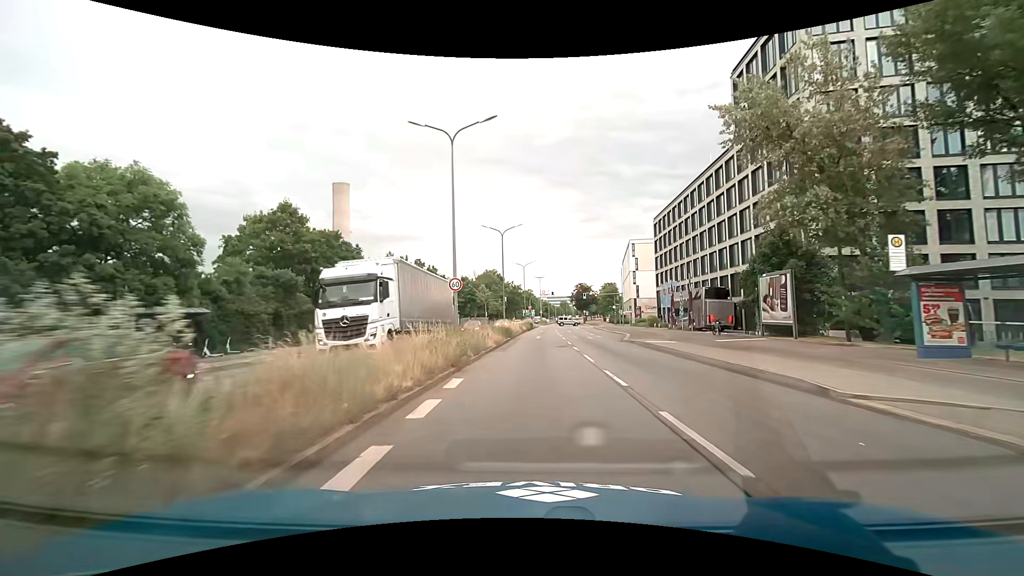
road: primary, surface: asphalt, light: Day
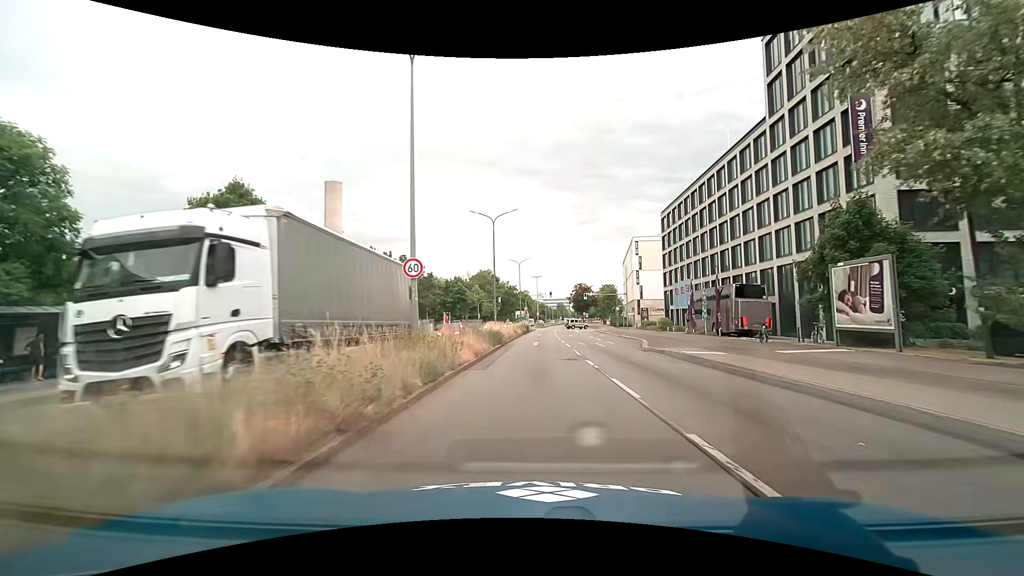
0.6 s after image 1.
(0.0, +7.5) m; 0°
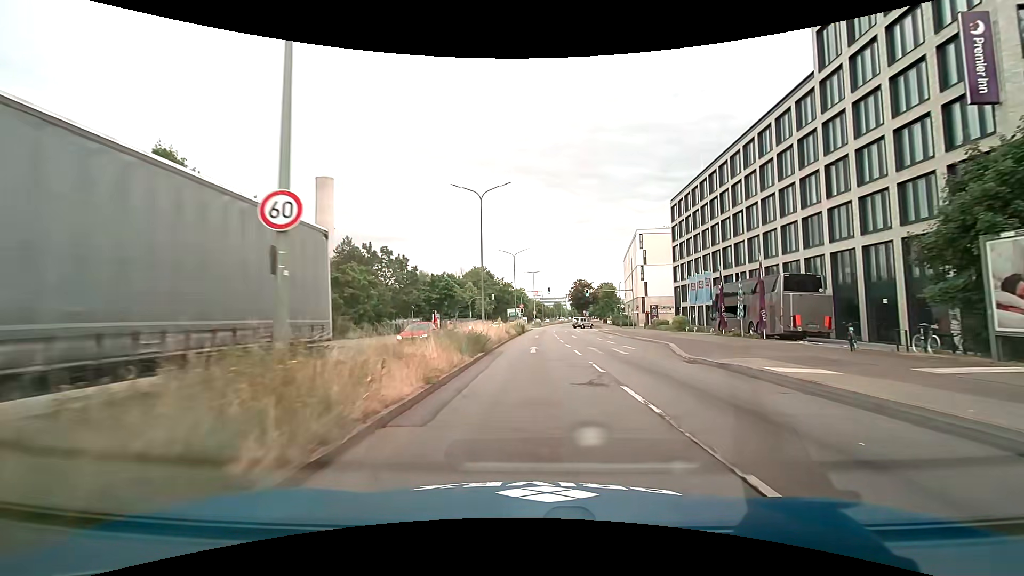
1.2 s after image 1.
(+0.1, +7.7) m; 0°
(0, +10) (0, +20) (0, +30) (+1, +40) (+1, +50) (+1, +60) (+2, +70) (+3, +80) (+3, +90) (+4, +100) m
